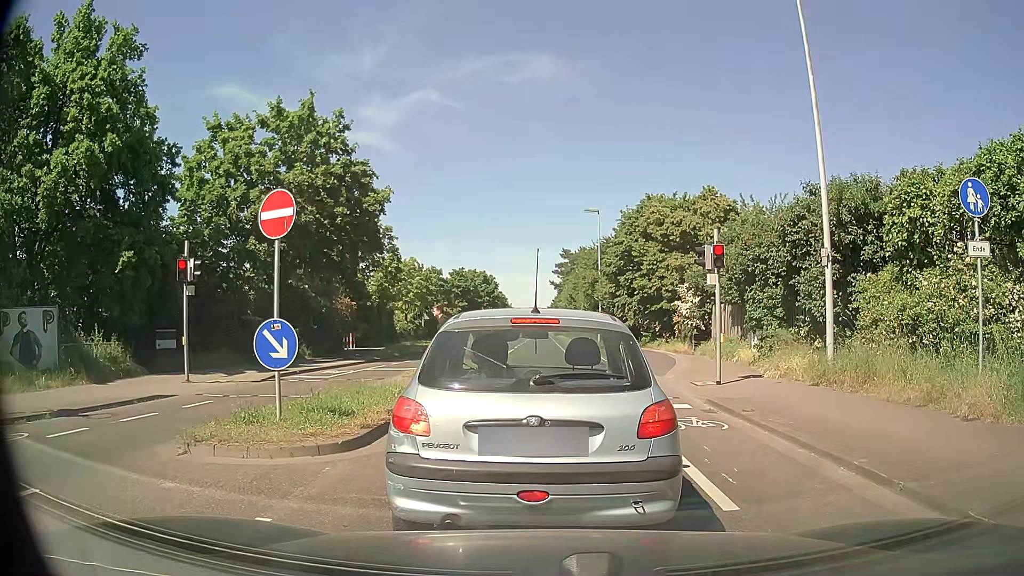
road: secondary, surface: asphalt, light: Day
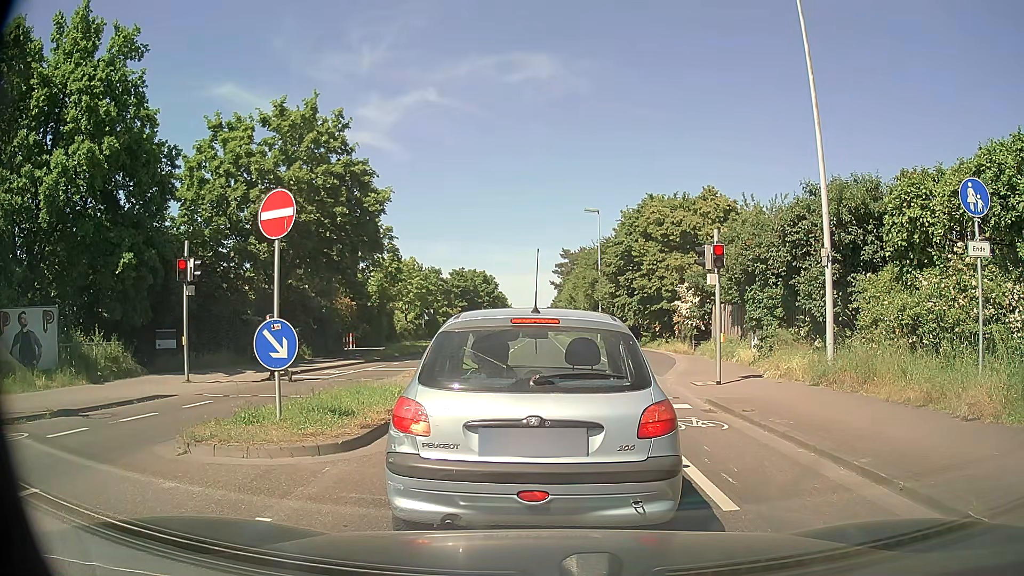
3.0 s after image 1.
(0.0, +0.1) m; 0°
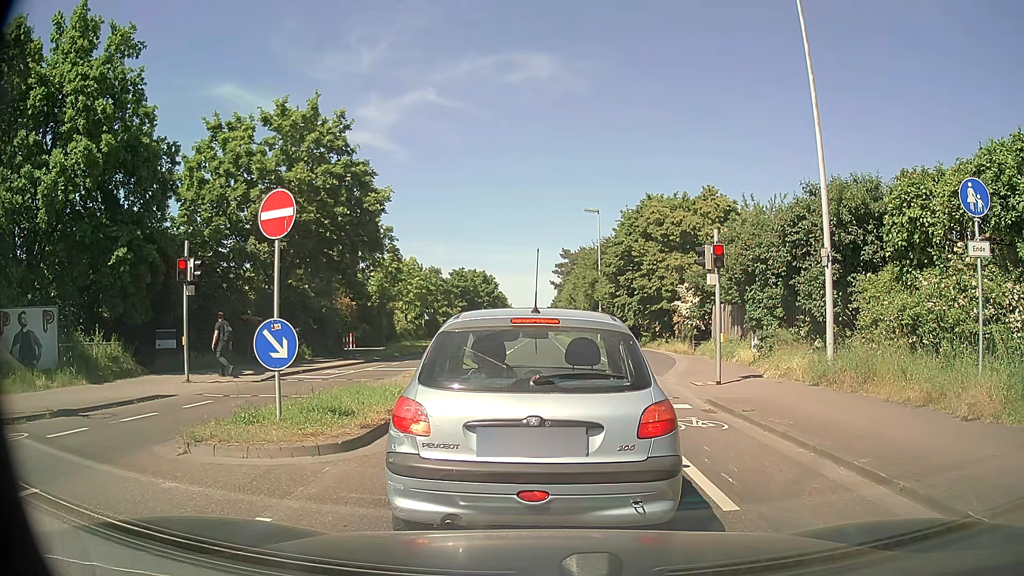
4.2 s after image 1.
(0.0, 0.0) m; 0°
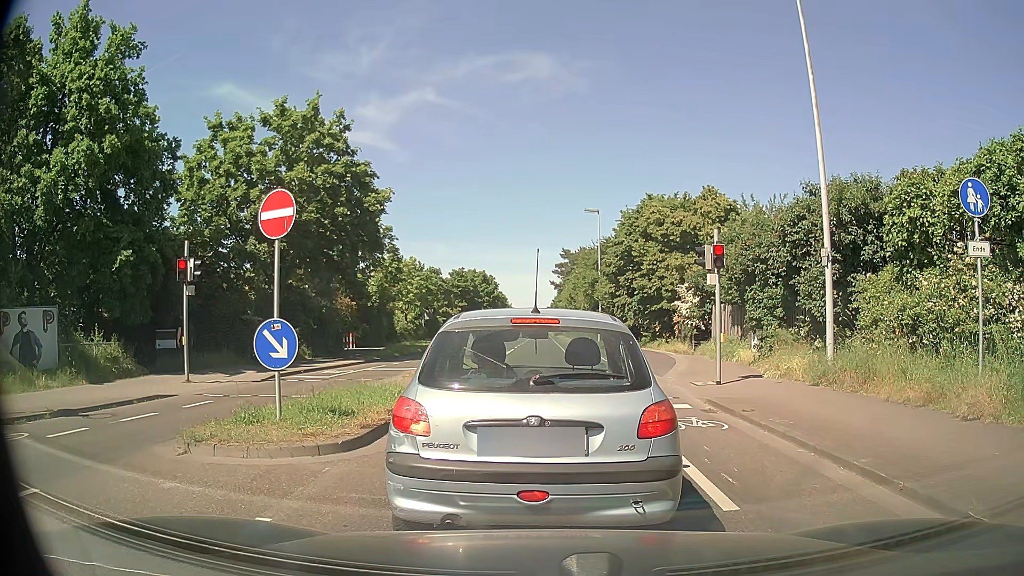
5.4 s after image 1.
(0.0, 0.0) m; 0°
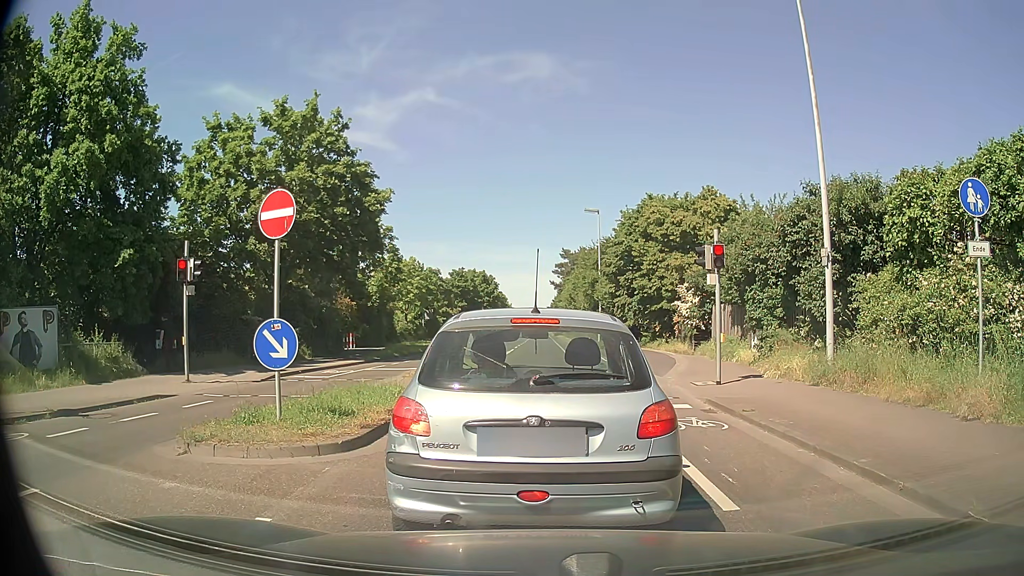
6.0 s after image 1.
(0.0, 0.0) m; 0°
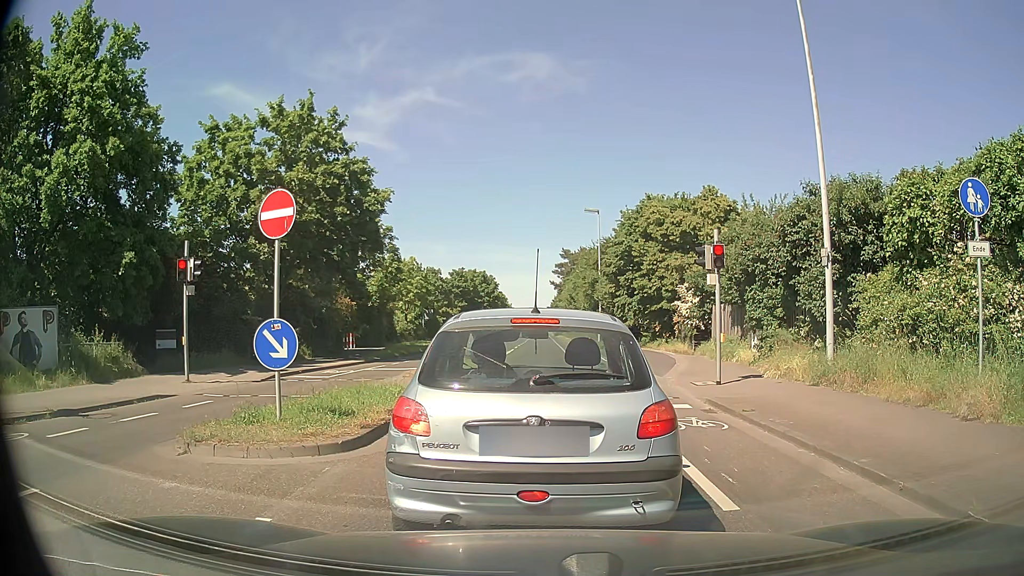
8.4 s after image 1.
(0.0, 0.0) m; 0°
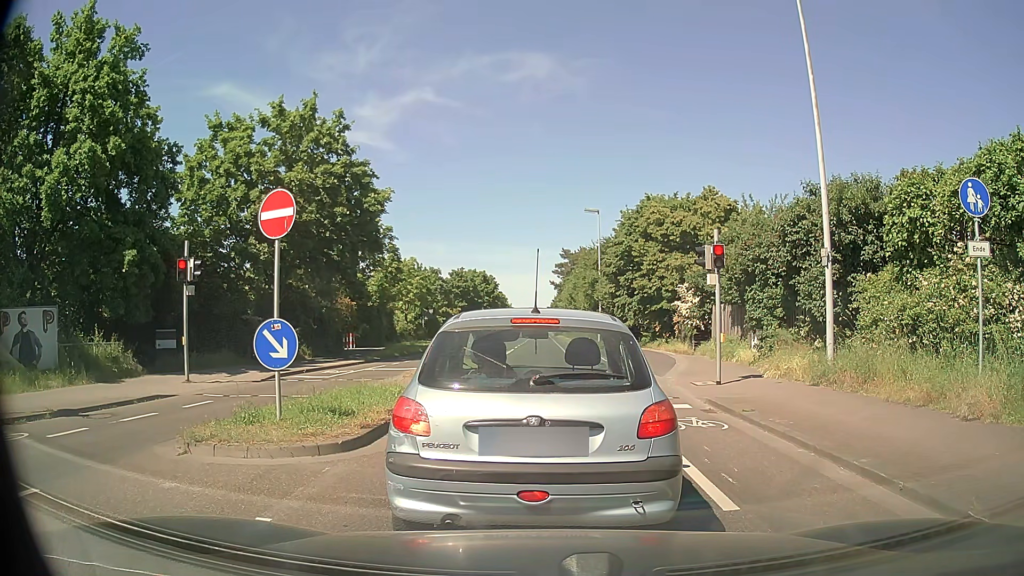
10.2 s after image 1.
(0.0, 0.0) m; 0°
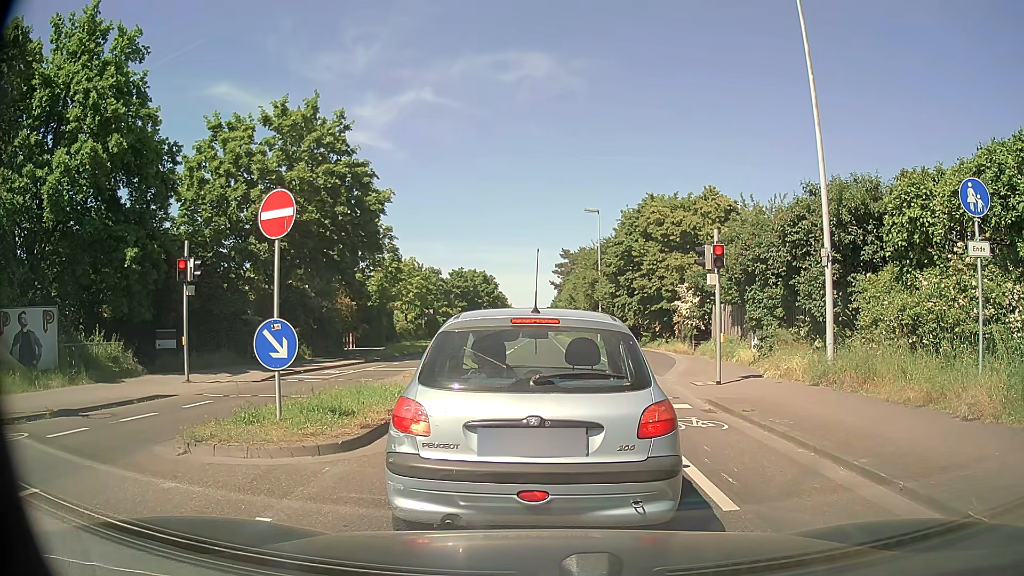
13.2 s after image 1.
(0.0, 0.0) m; 0°
(0, +10) (0, +20) (0, +30) (0, +40) (0, +50) (0, +60) (0, +70) (0, +80) (0, +90) (0, +100) m
